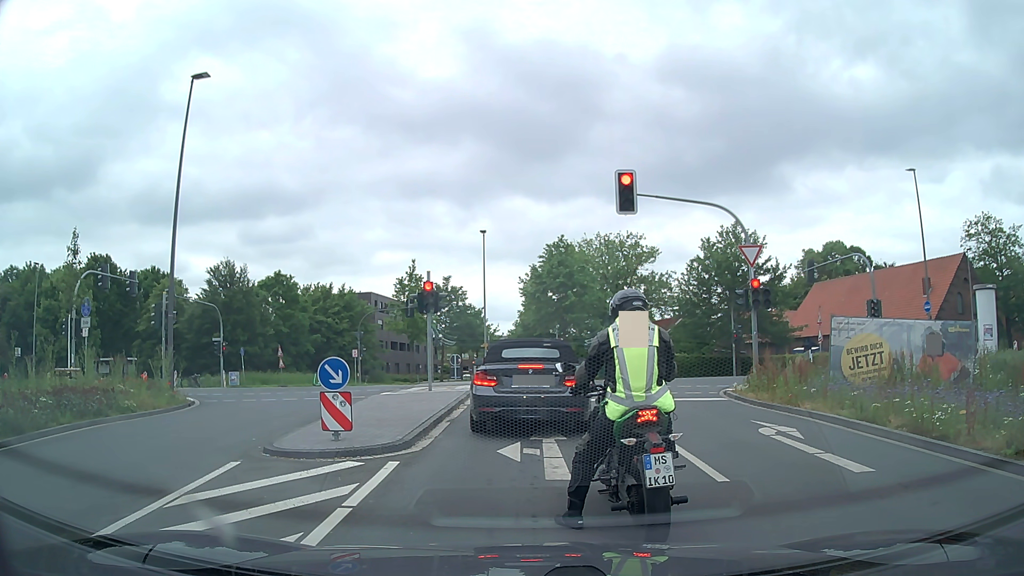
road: secondary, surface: asphalt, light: Day
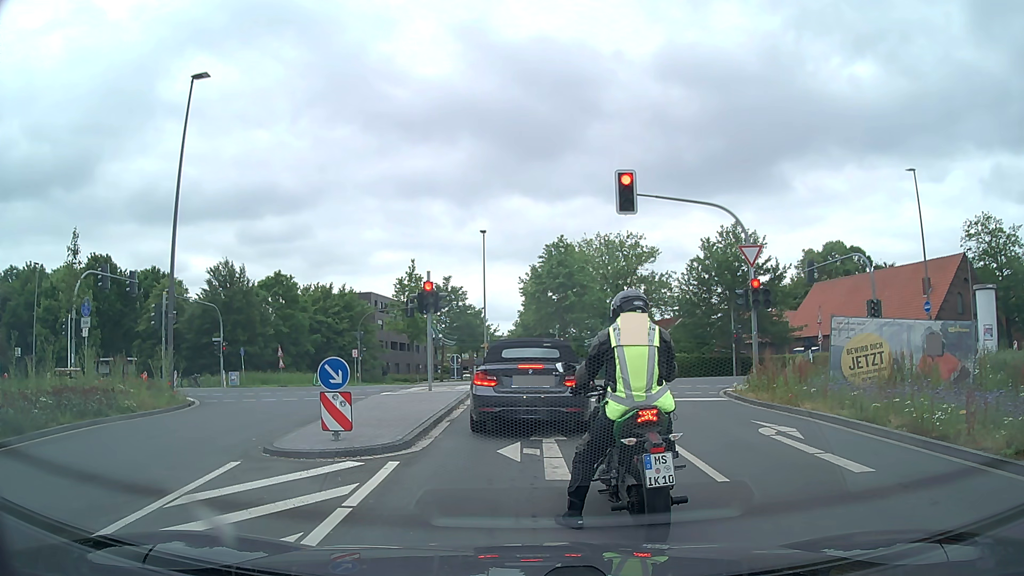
(0.0, 0.0) m; 0°
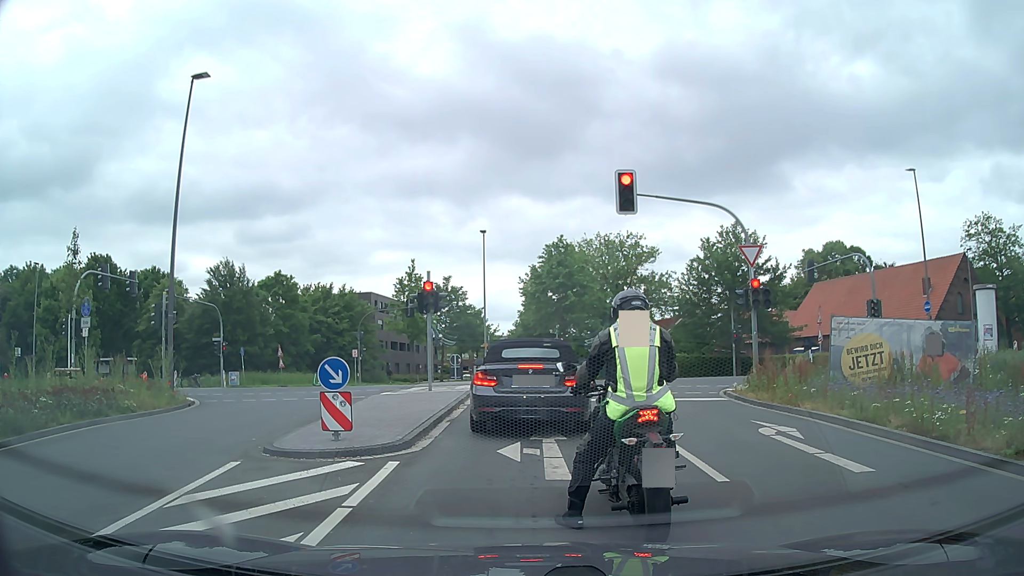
(0.0, 0.0) m; 0°
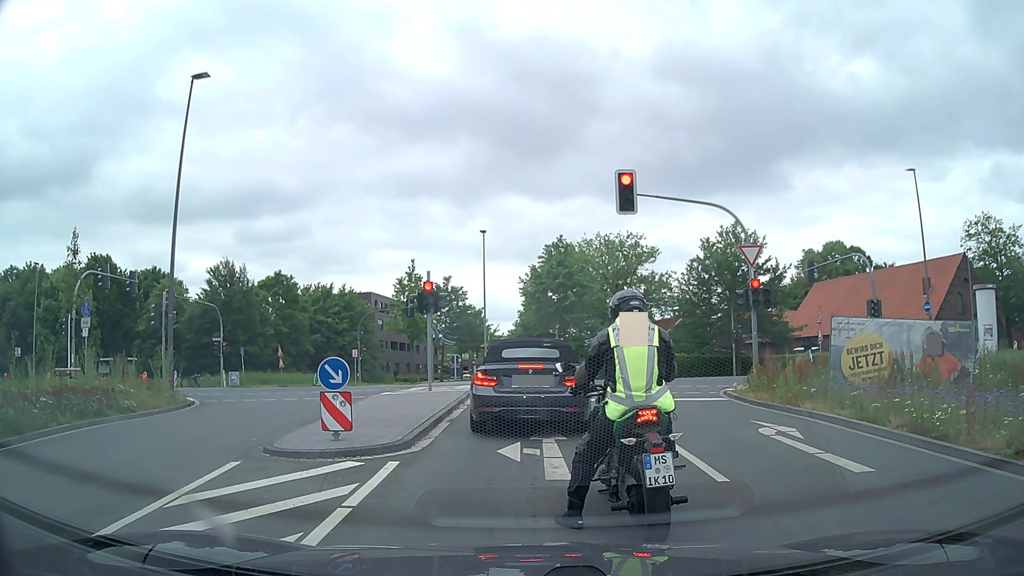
(0.0, 0.0) m; 0°
